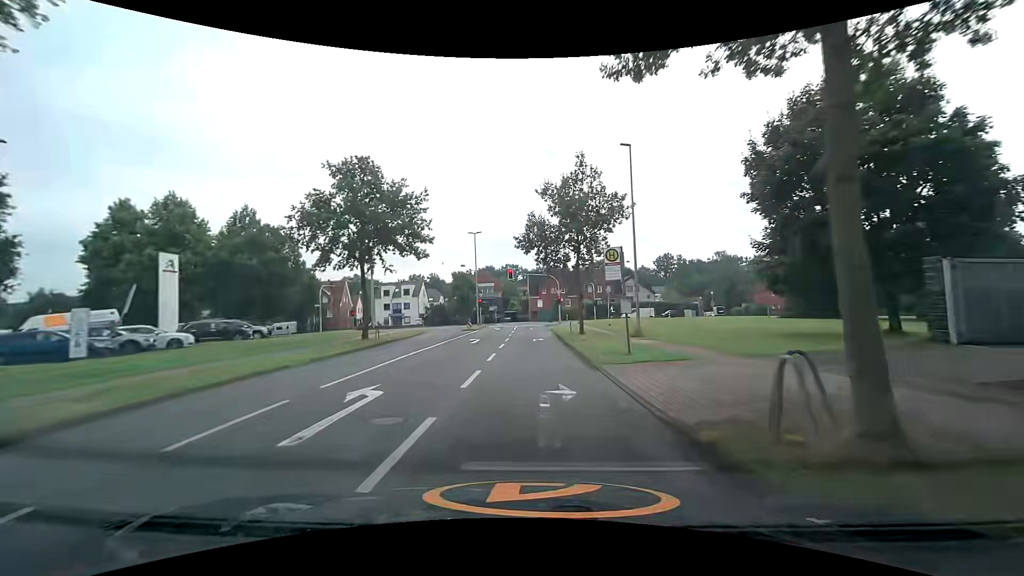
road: unclassified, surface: asphalt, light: Day
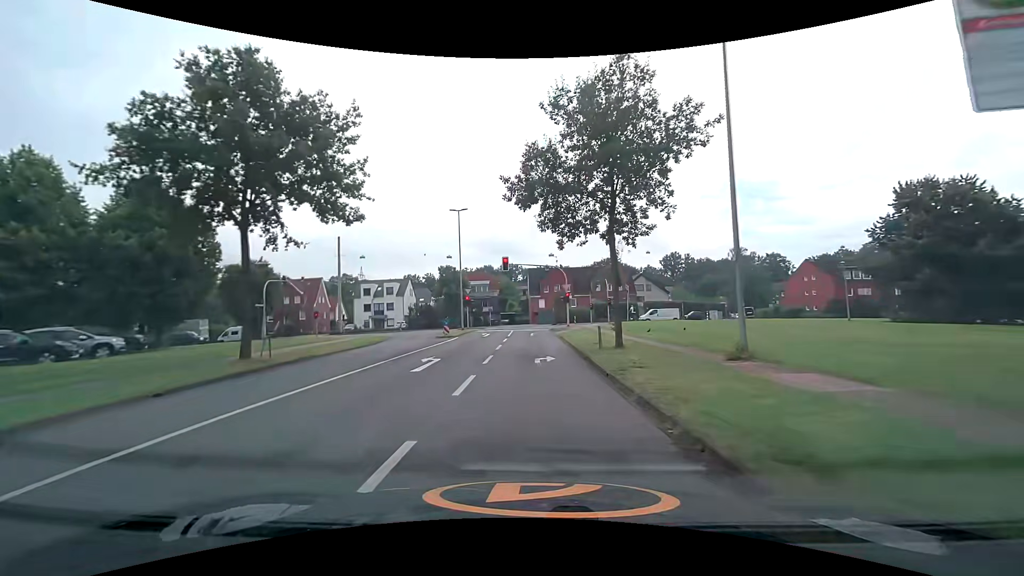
(+0.2, +12.7) m; +1°
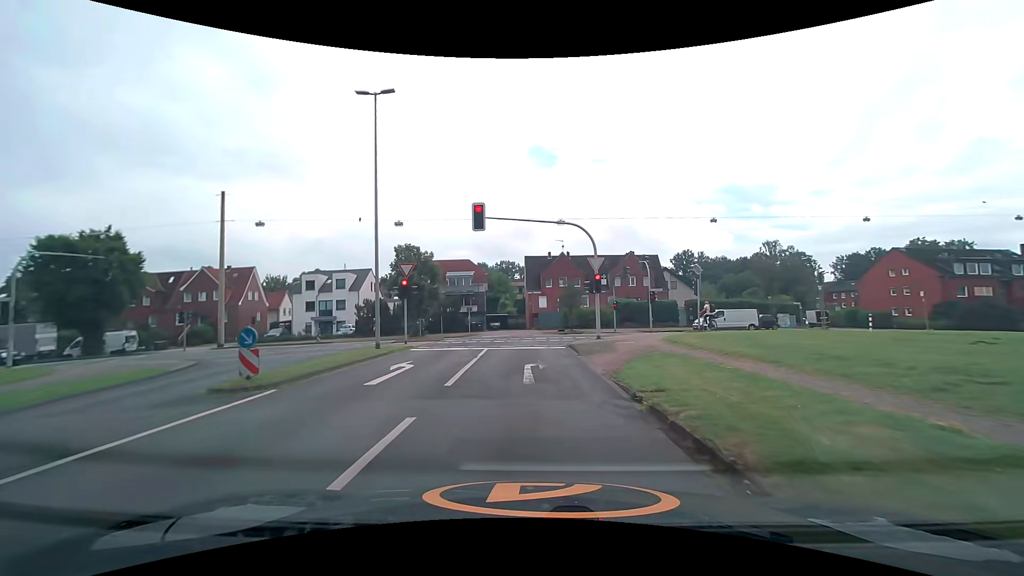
(+0.1, +22.7) m; 0°
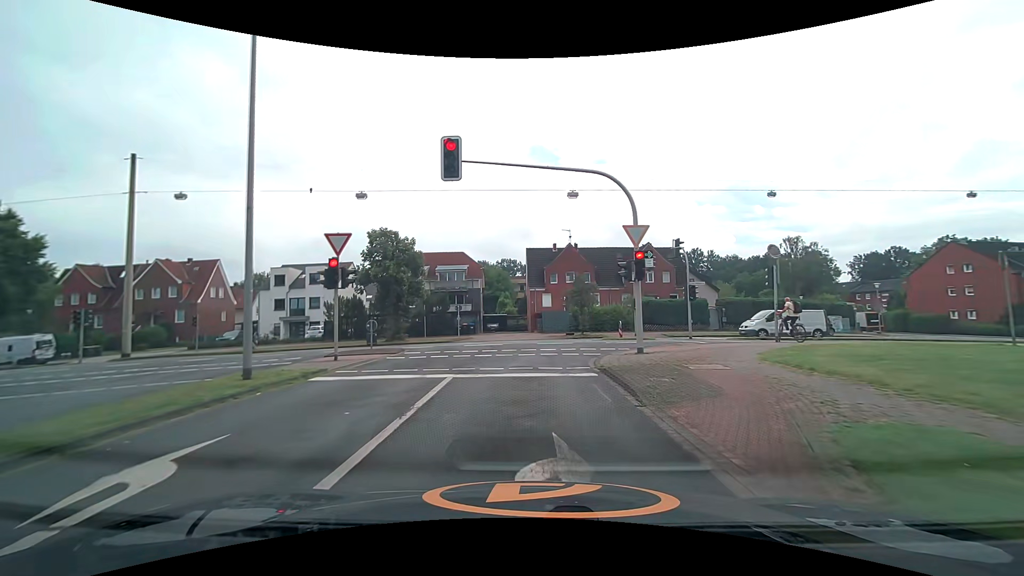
(0.0, +8.9) m; 0°
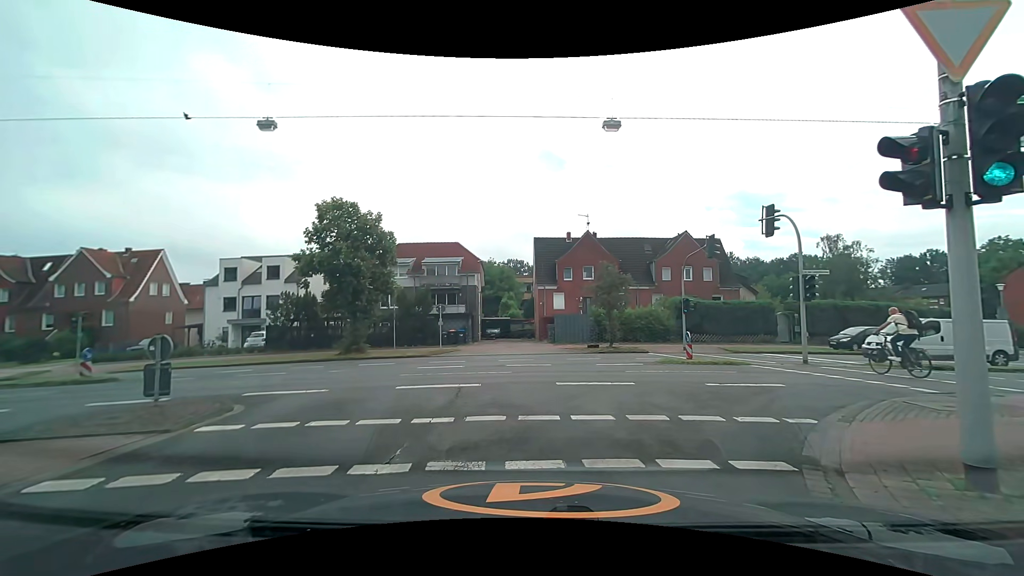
(-0.1, +11.1) m; 0°
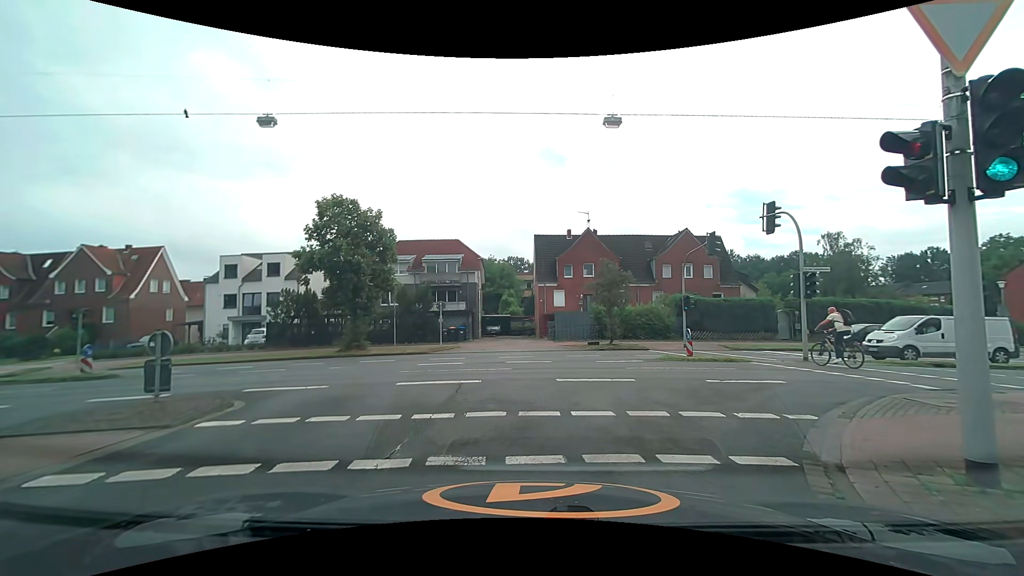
(0.0, 0.0) m; 0°
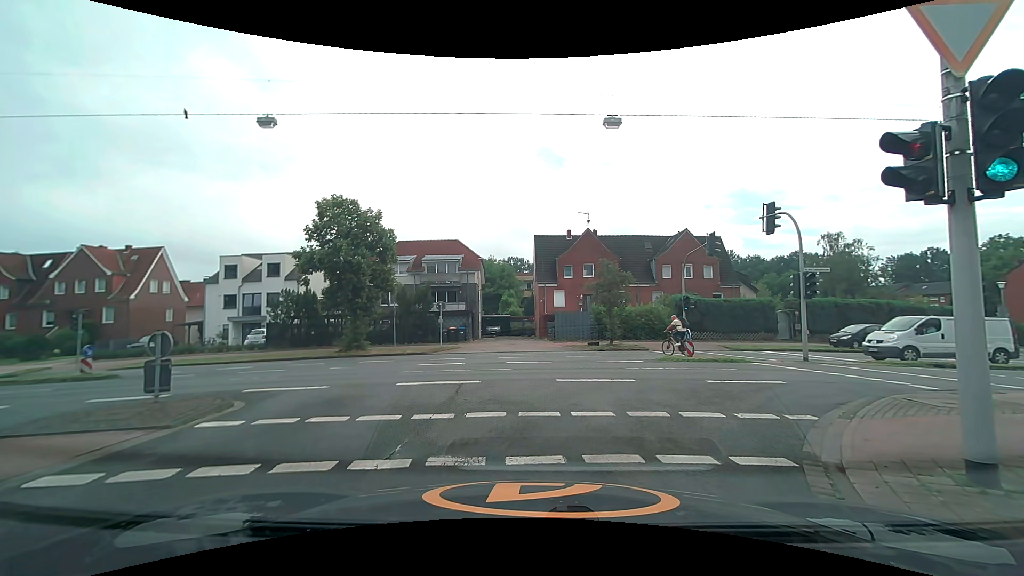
(0.0, 0.0) m; 0°
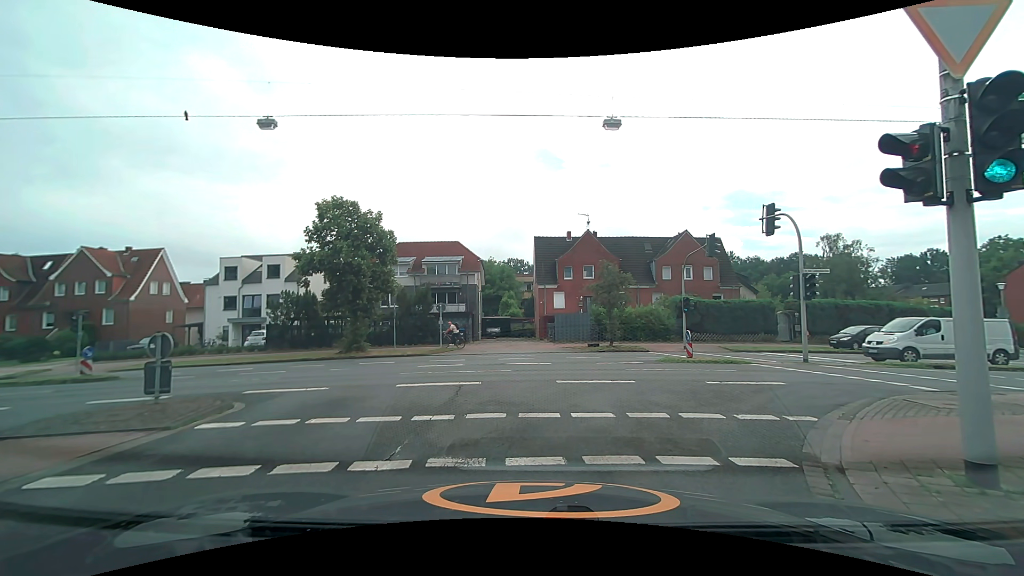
(0.0, 0.0) m; 0°
